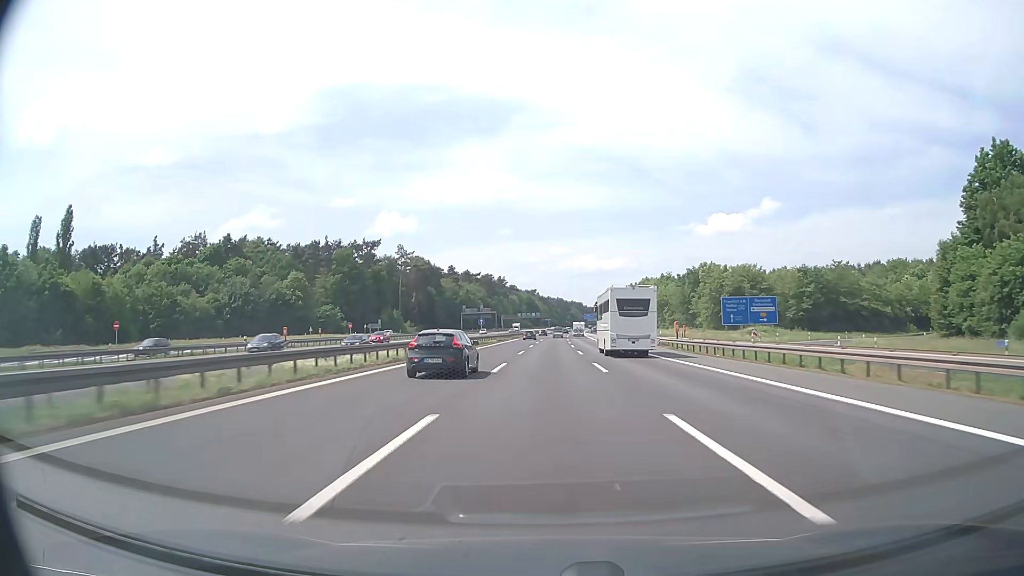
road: motorway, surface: asphalt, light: Day
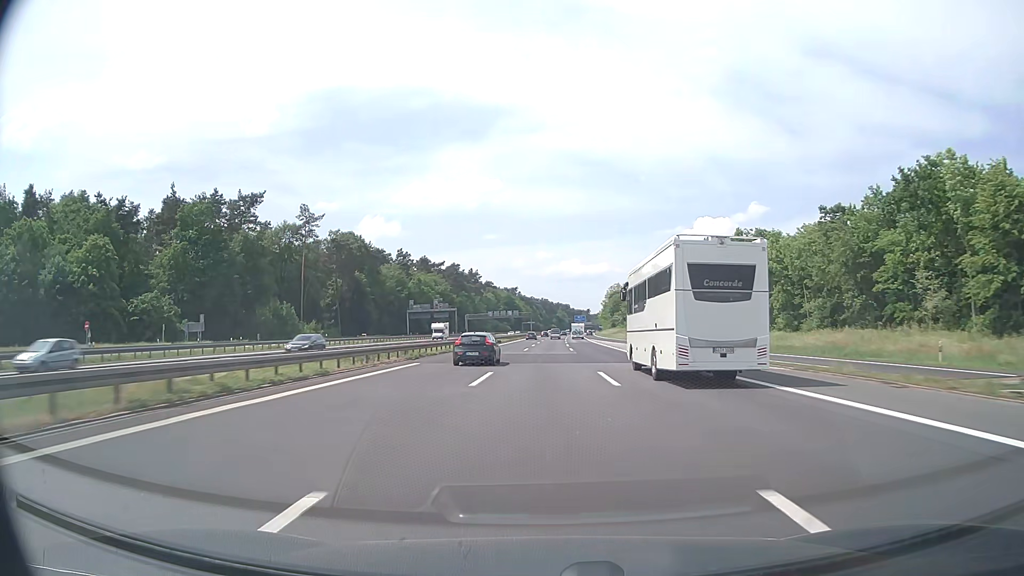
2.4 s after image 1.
(+1.1, +77.0) m; +1°
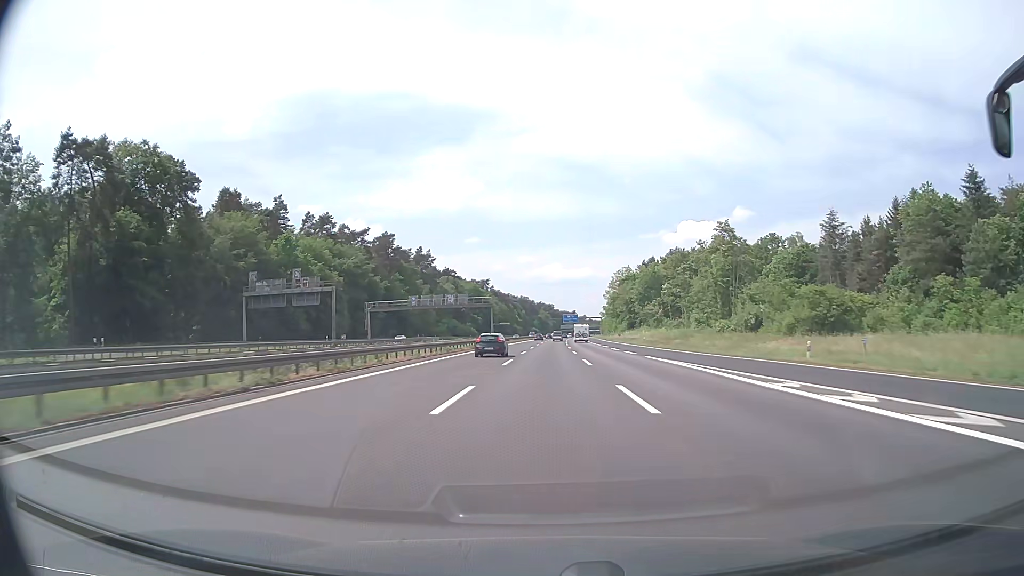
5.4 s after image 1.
(+1.2, +96.2) m; +2°
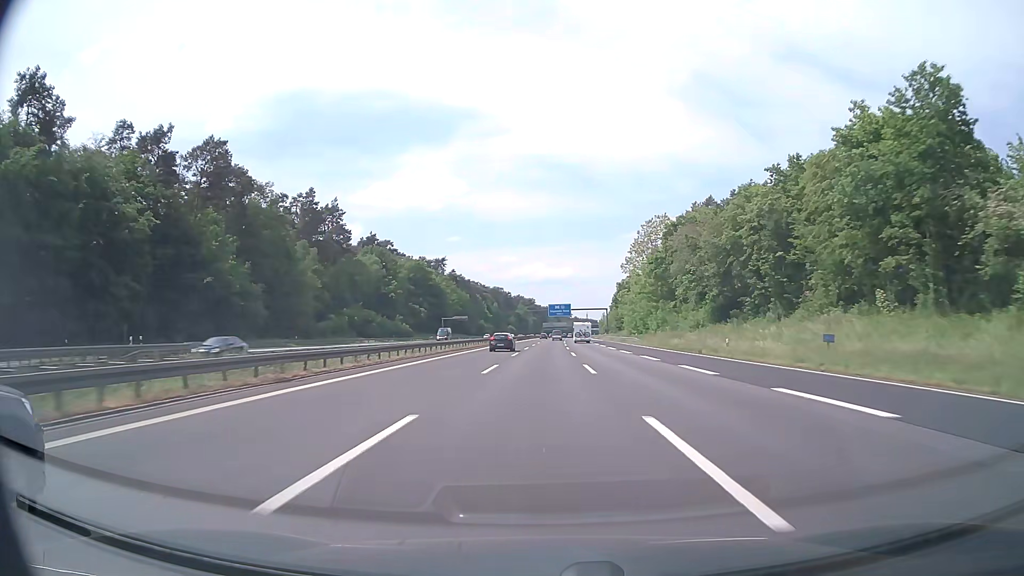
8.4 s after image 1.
(+1.6, +96.2) m; +2°
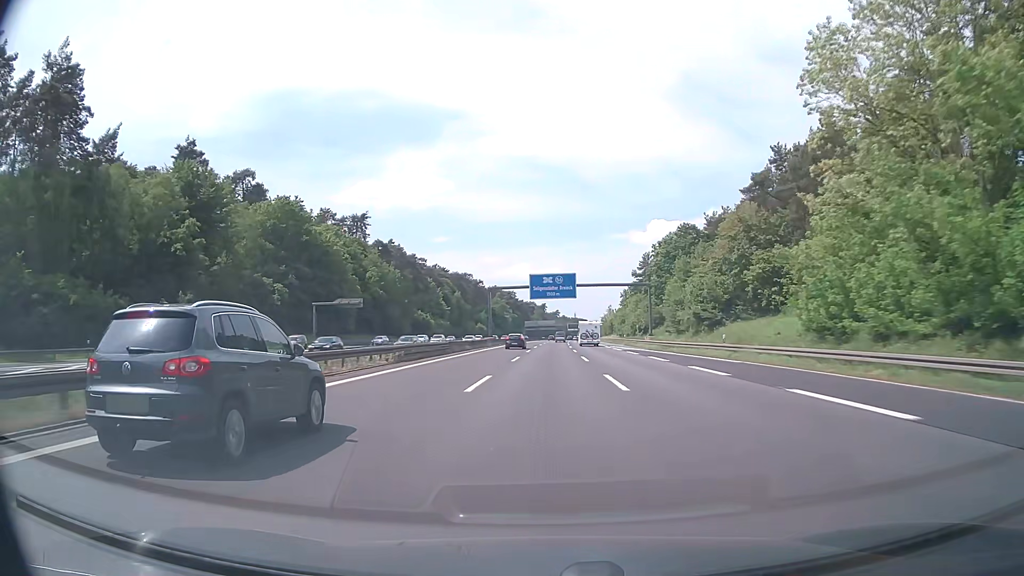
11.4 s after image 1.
(+1.1, +96.7) m; +1°
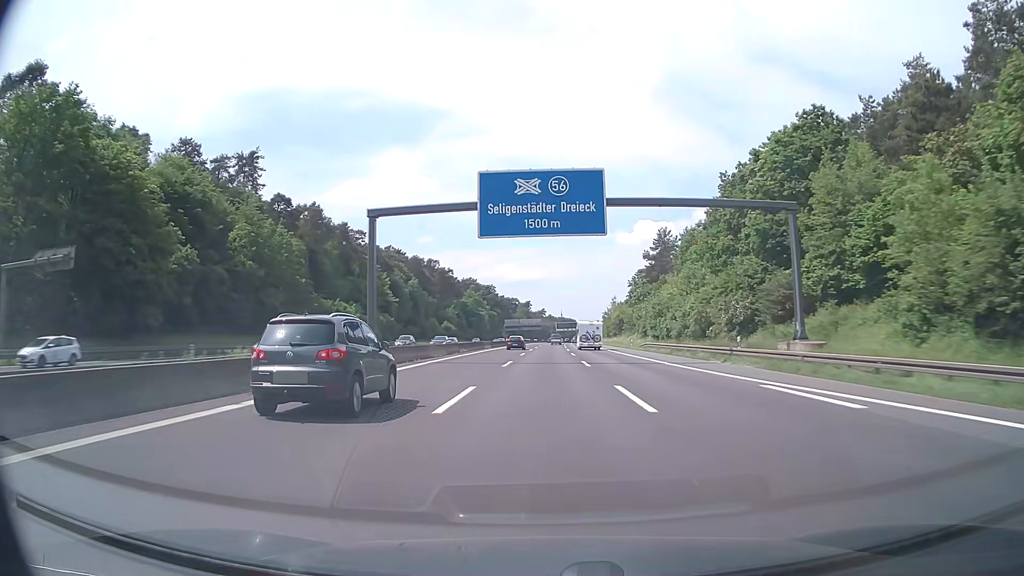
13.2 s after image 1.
(+0.6, +58.1) m; +1°
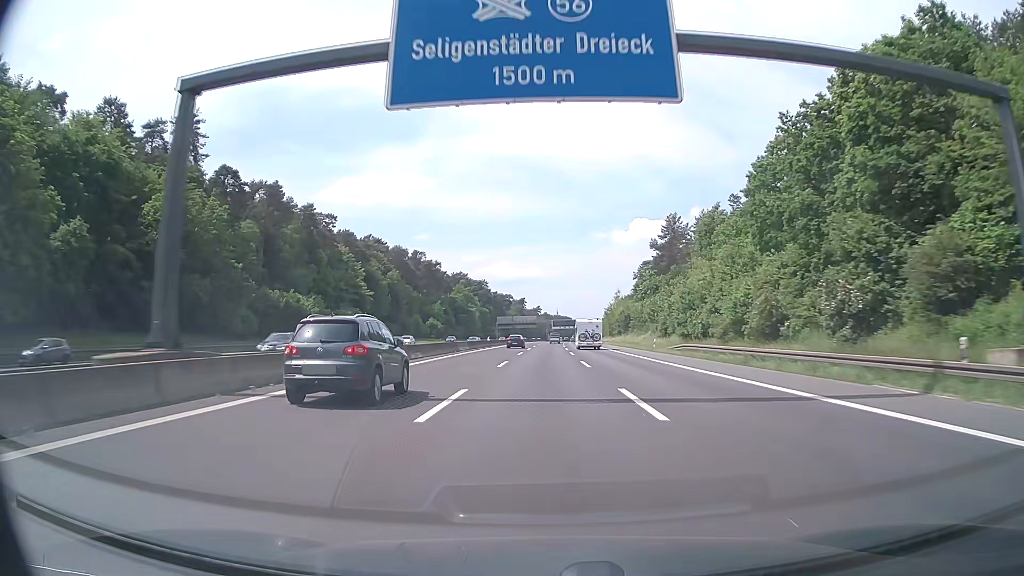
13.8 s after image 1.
(+0.1, +19.4) m; 0°
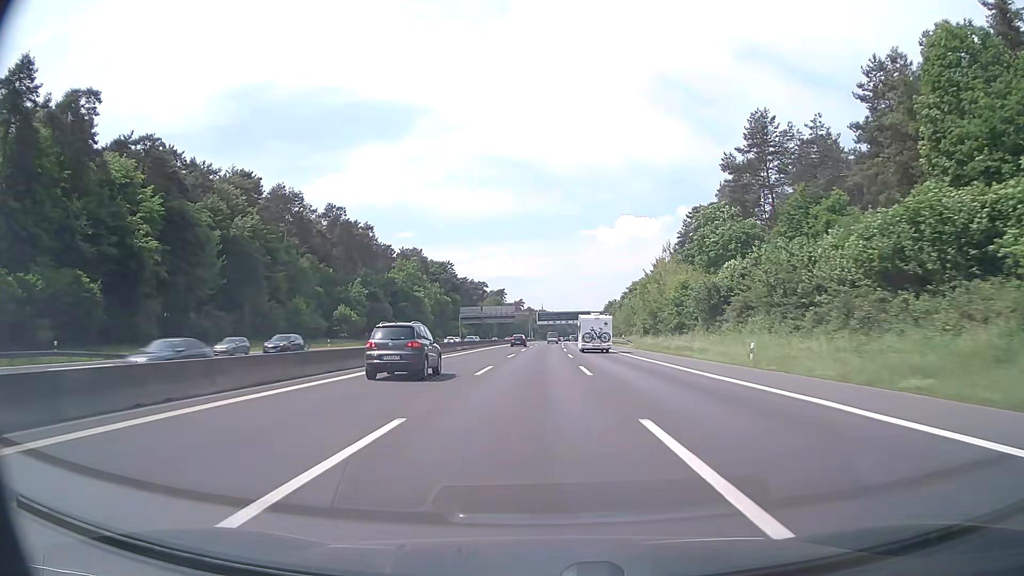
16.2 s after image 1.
(+0.8, +77.4) m; +1°
(0, +10) (0, +20) (0, +30) (0, +40) (0, +50) (0, +60) (0, +70) (+1, +80) (+1, +90) (+1, +100) m
